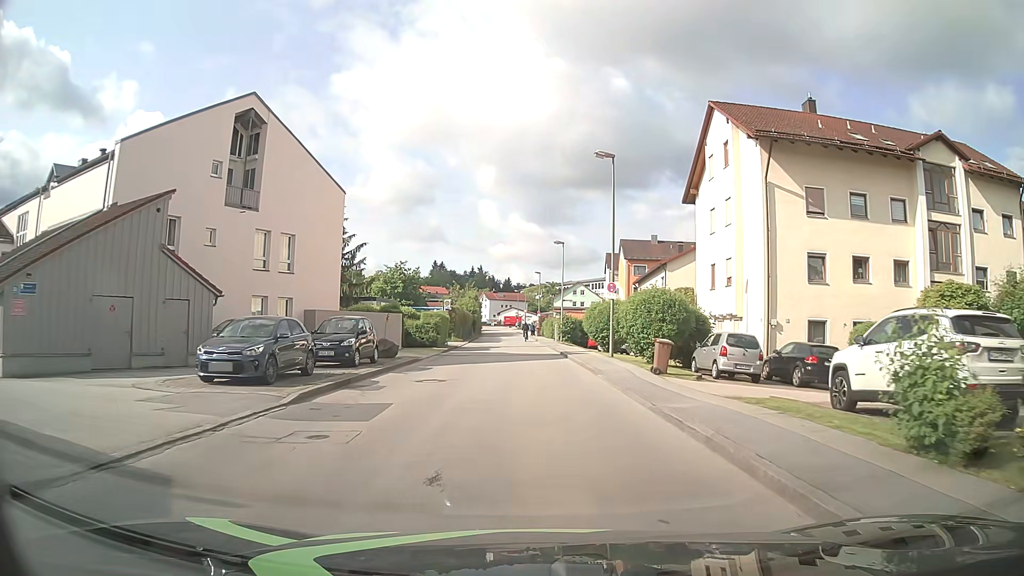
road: unclassified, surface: asphalt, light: Day
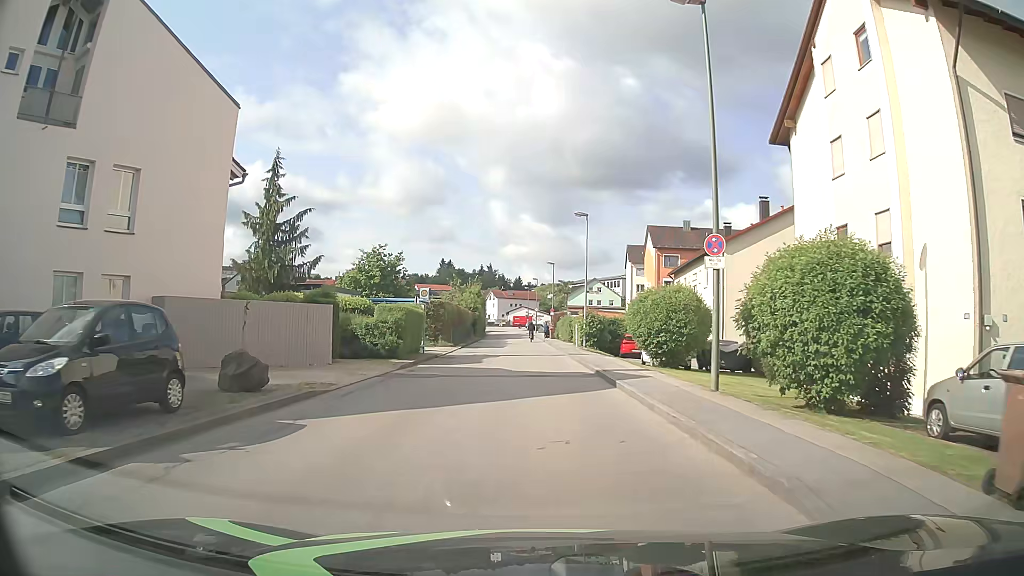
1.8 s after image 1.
(0.0, +13.9) m; 0°
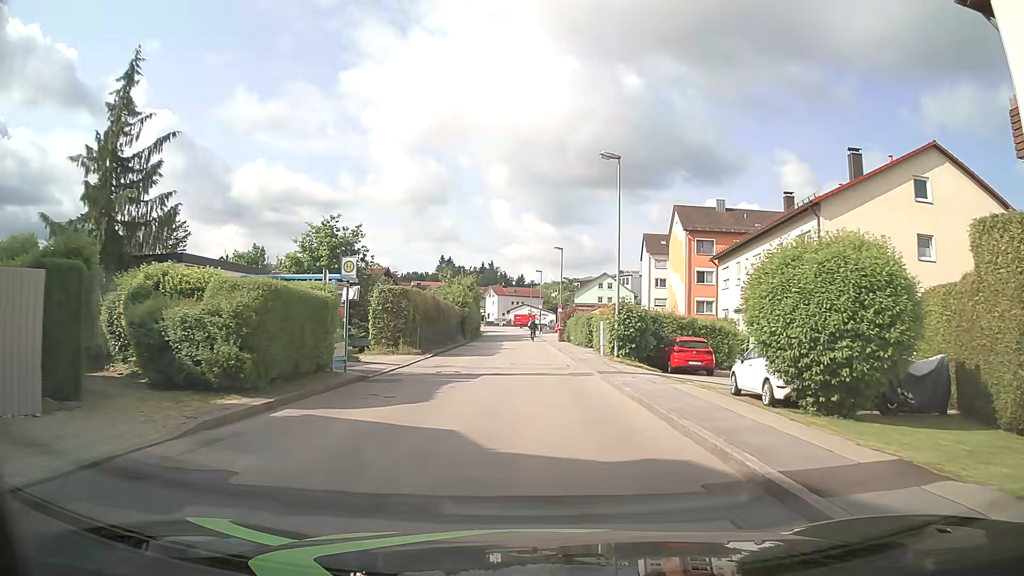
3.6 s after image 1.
(-0.1, +13.9) m; 0°
(0, +10) (0, +20) (0, +30) (-1, +40) (-1, +50) (-1, +60) (-2, +70) (-2, +80) (-3, +90) (-3, +100) m
